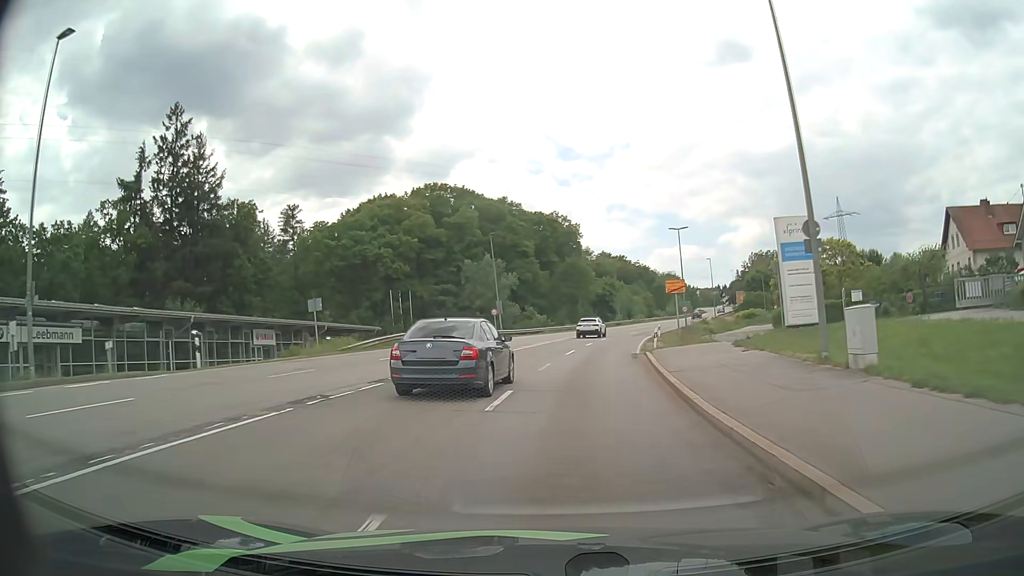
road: secondary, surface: asphalt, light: Day
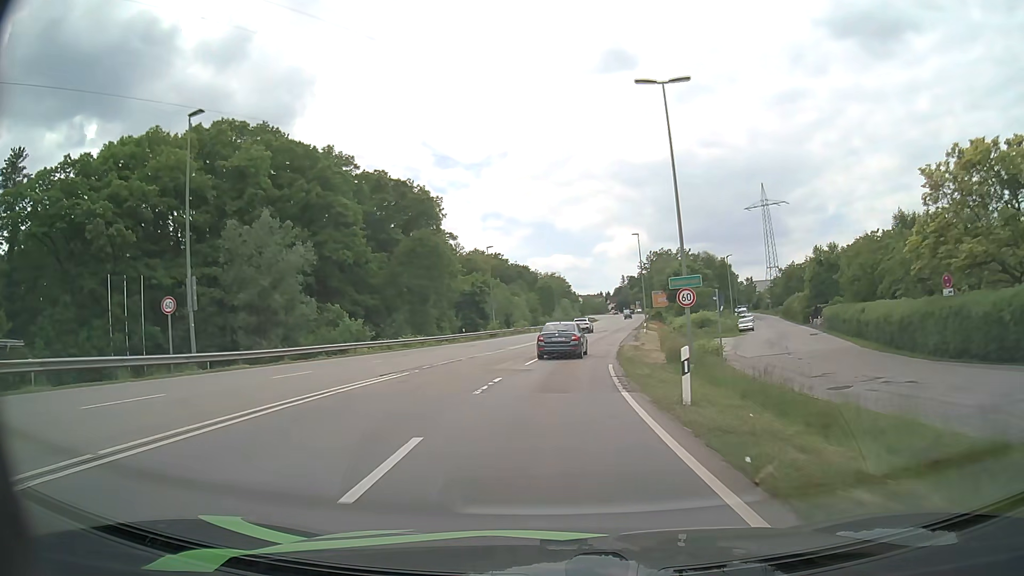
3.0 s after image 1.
(+3.8, +41.0) m; +10°
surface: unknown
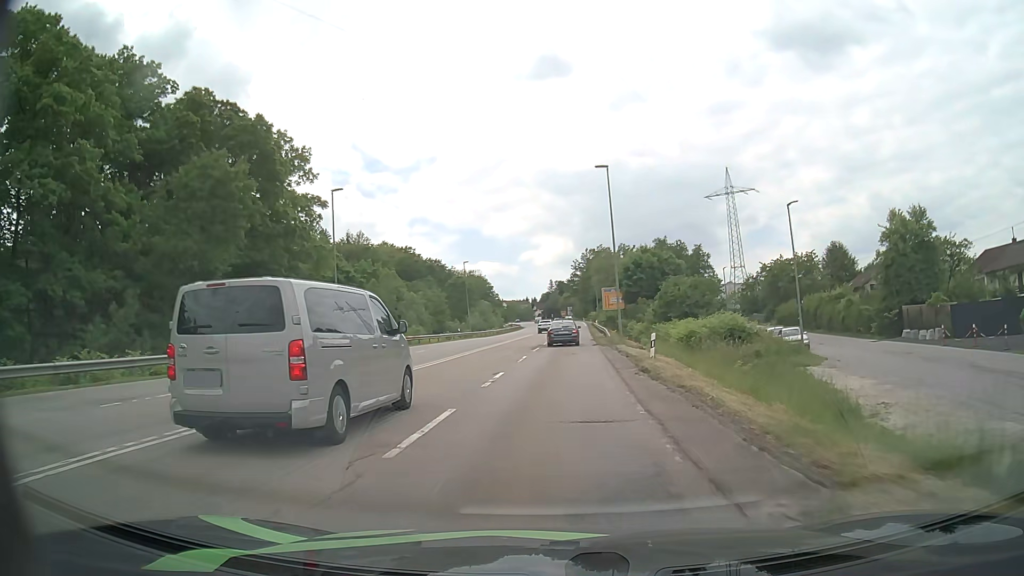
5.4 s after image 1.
(+2.1, +34.2) m; +6°
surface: asphalt
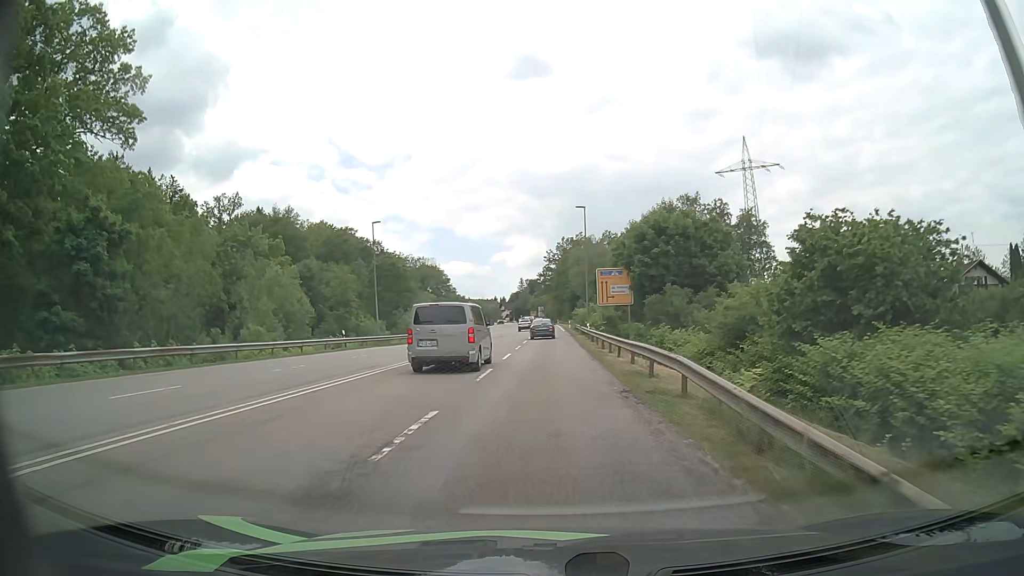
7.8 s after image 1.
(+1.1, +35.0) m; +3°
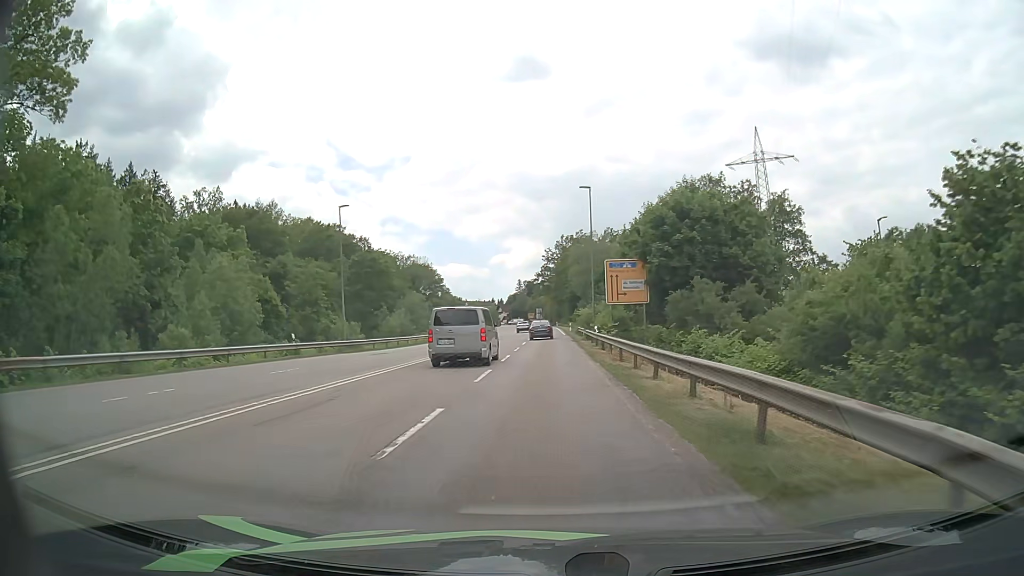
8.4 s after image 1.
(0.0, +8.8) m; 0°
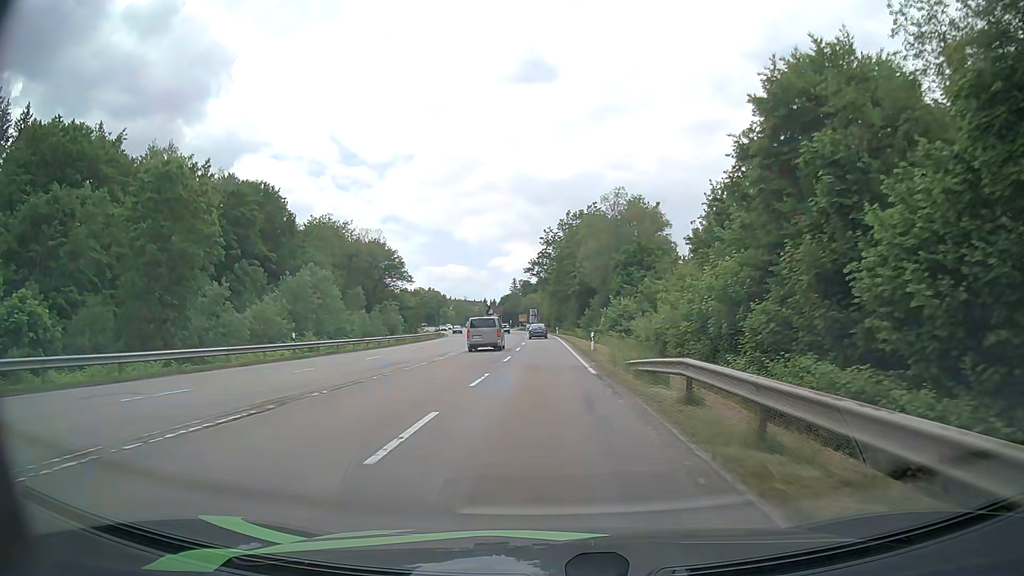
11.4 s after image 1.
(+0.1, +44.4) m; 0°
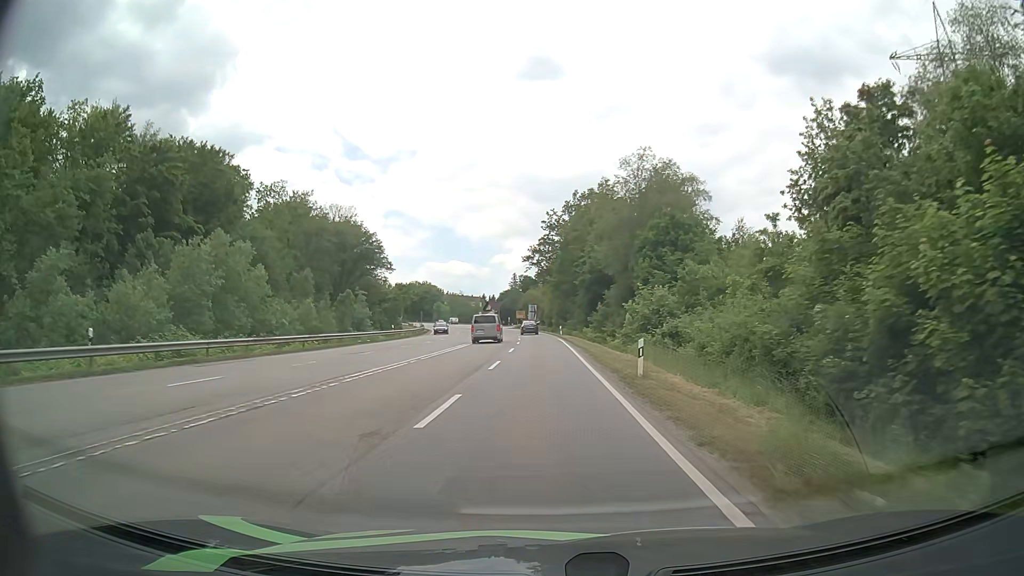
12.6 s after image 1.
(0.0, +17.8) m; 0°
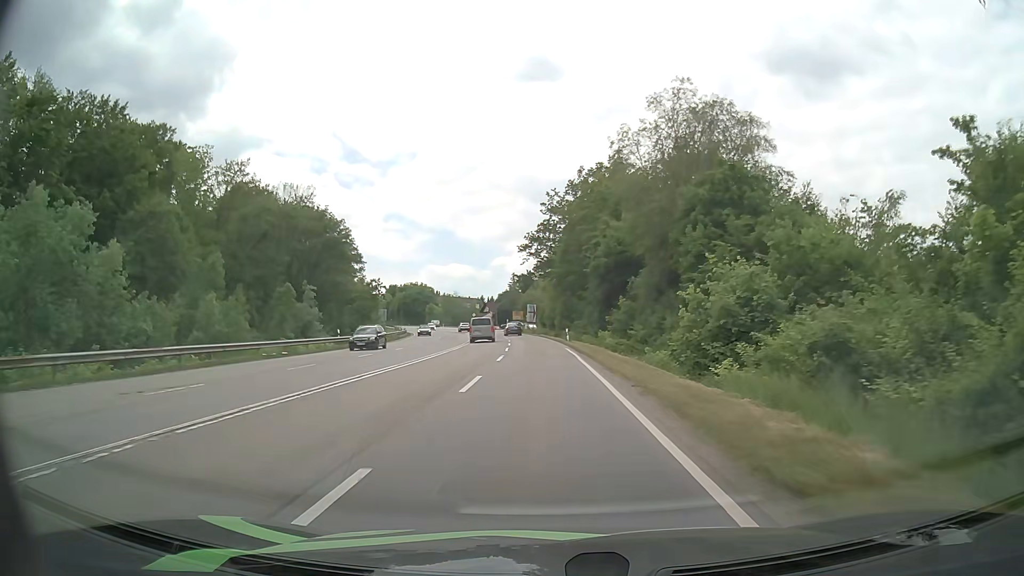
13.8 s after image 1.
(0.0, +17.8) m; 0°
